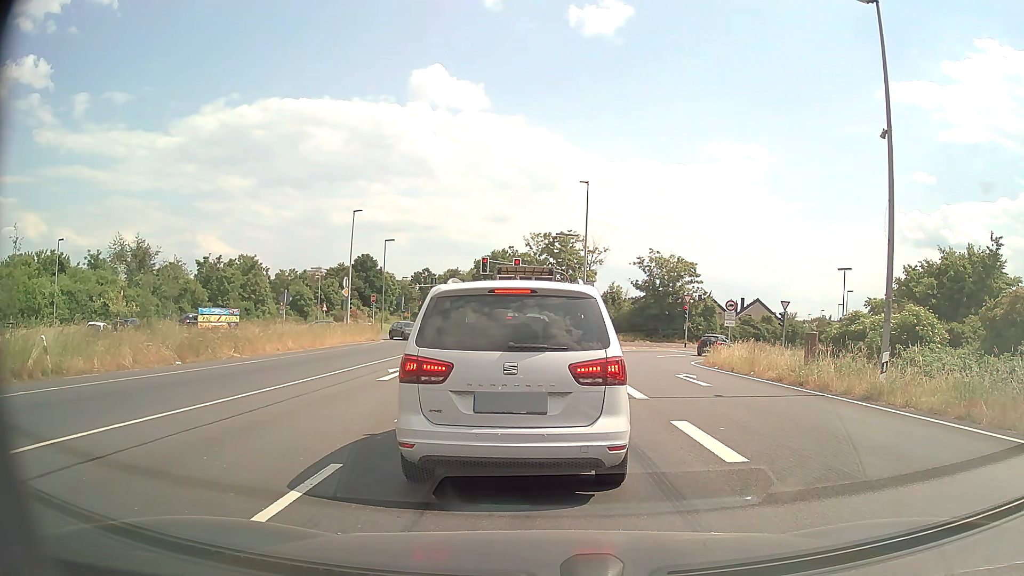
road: primary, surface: asphalt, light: Day
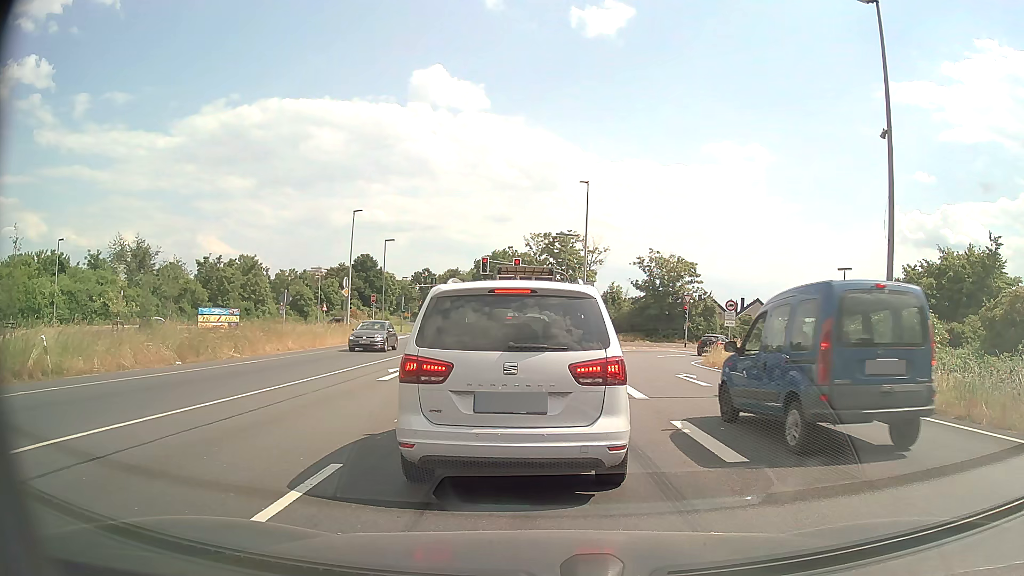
(0.0, 0.0) m; 0°
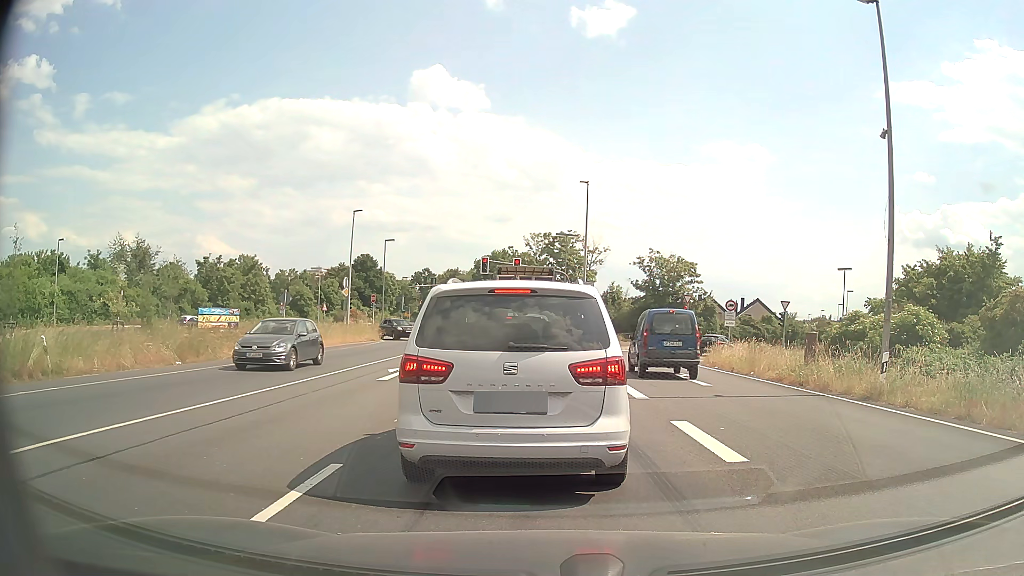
(0.0, 0.0) m; 0°
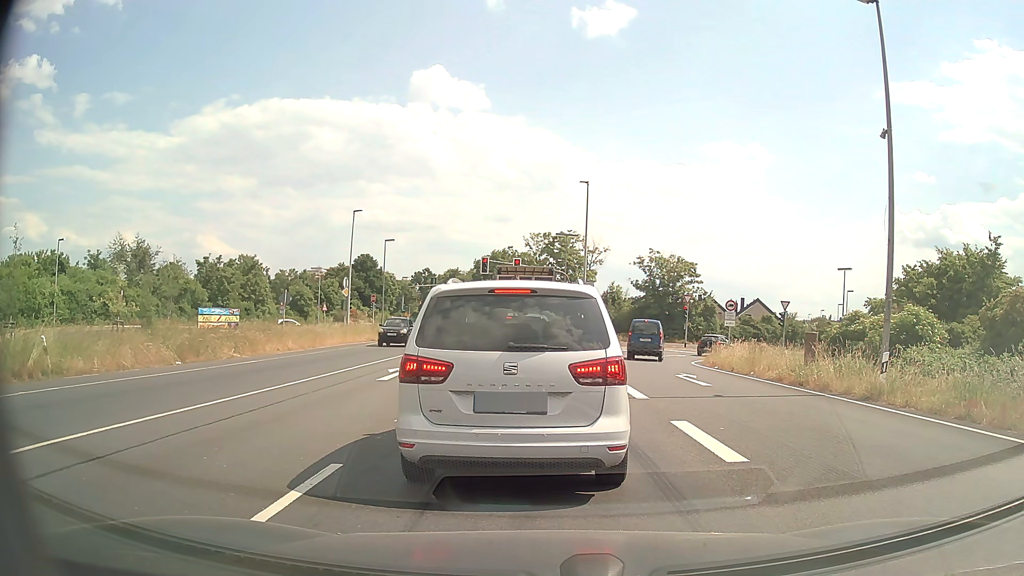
(0.0, 0.0) m; 0°
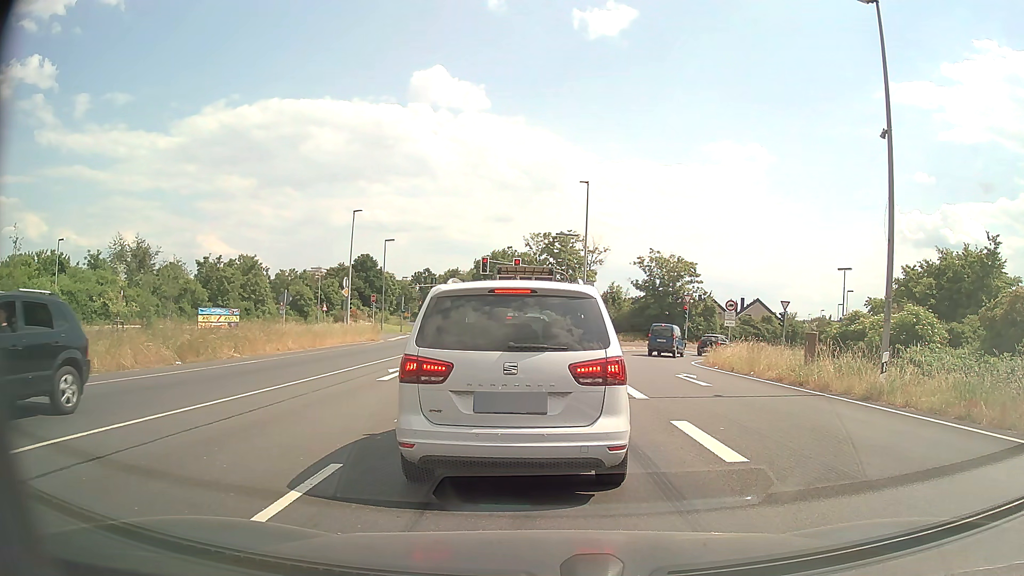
(0.0, 0.0) m; 0°
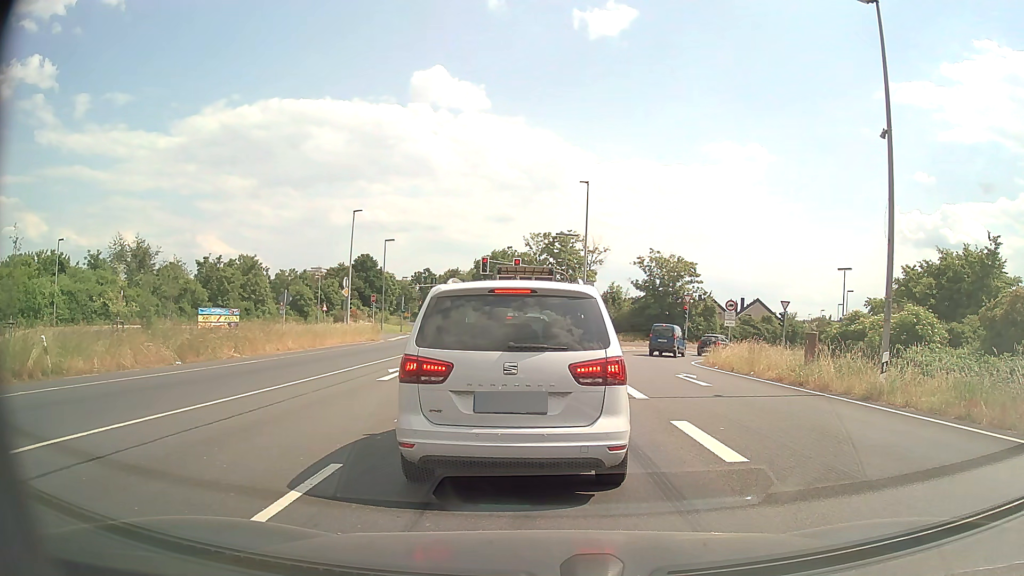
(0.0, 0.0) m; 0°
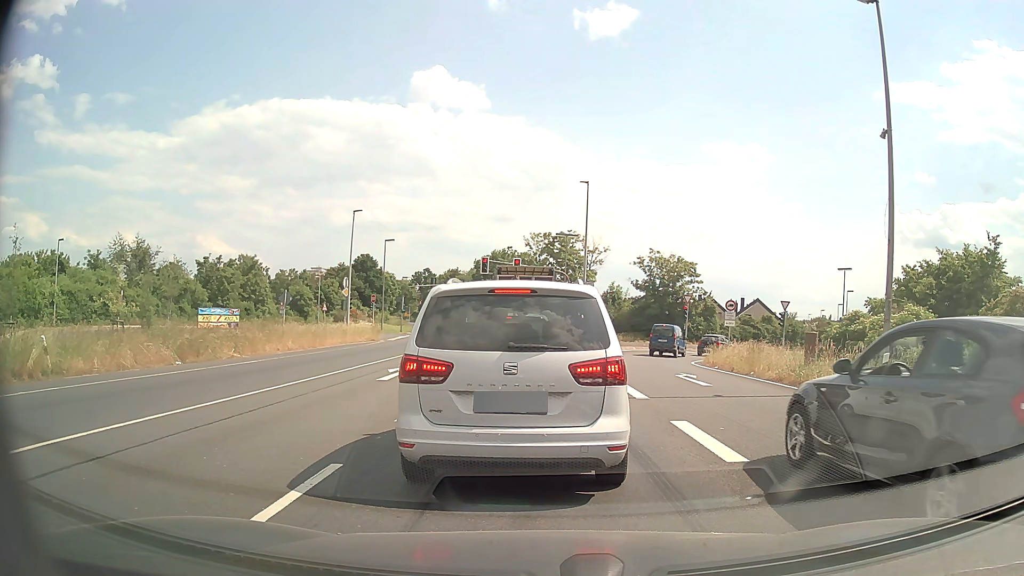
(0.0, 0.0) m; 0°
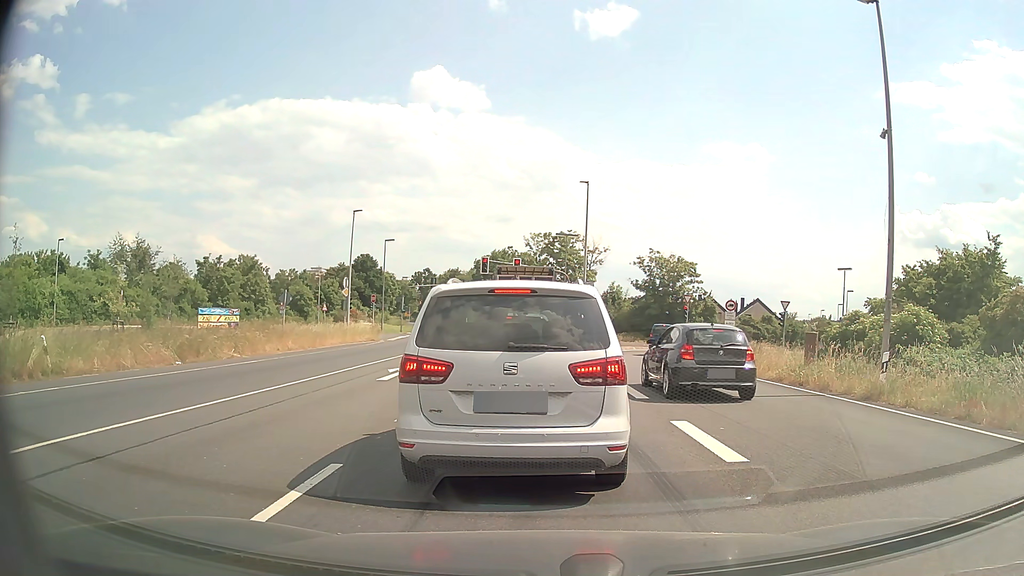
(0.0, 0.0) m; 0°
(0, +10) (-1, +20) (-1, +30) (-2, +40) (-2, +50) (-3, +60) (-5, +70) (-6, +80) (-8, +90) (-10, +99) m
